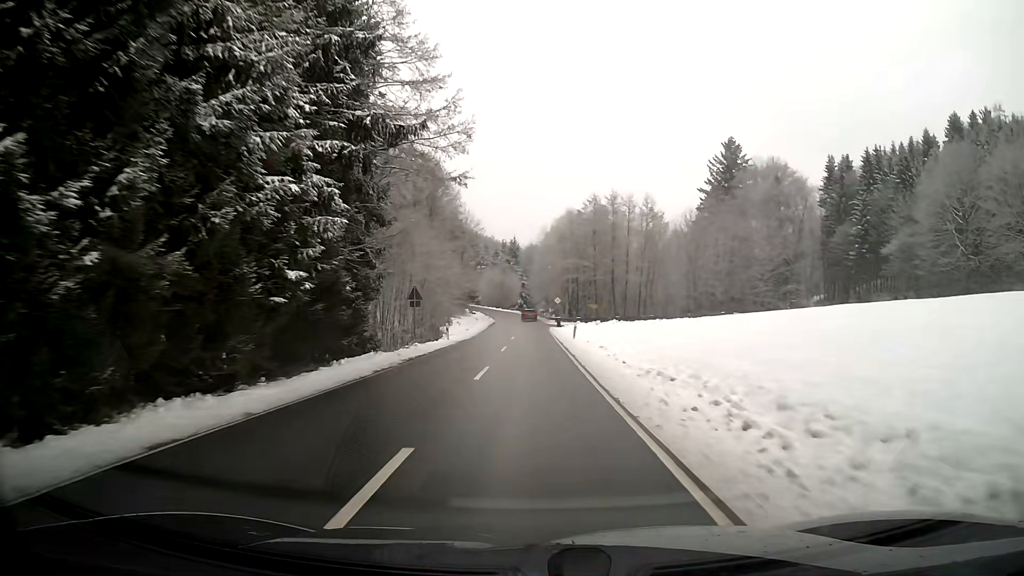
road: secondary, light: Day
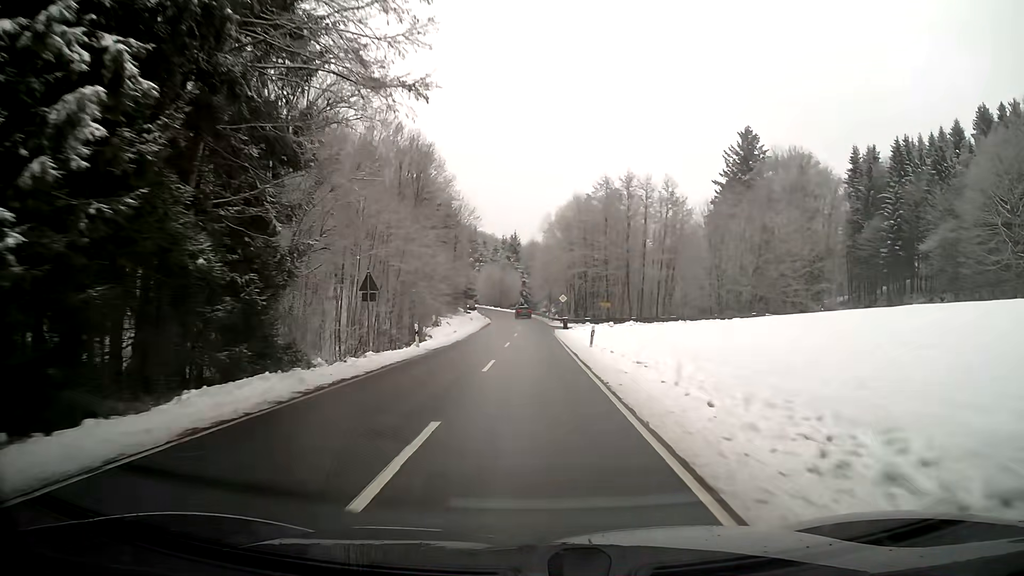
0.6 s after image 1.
(0.0, +10.3) m; 0°
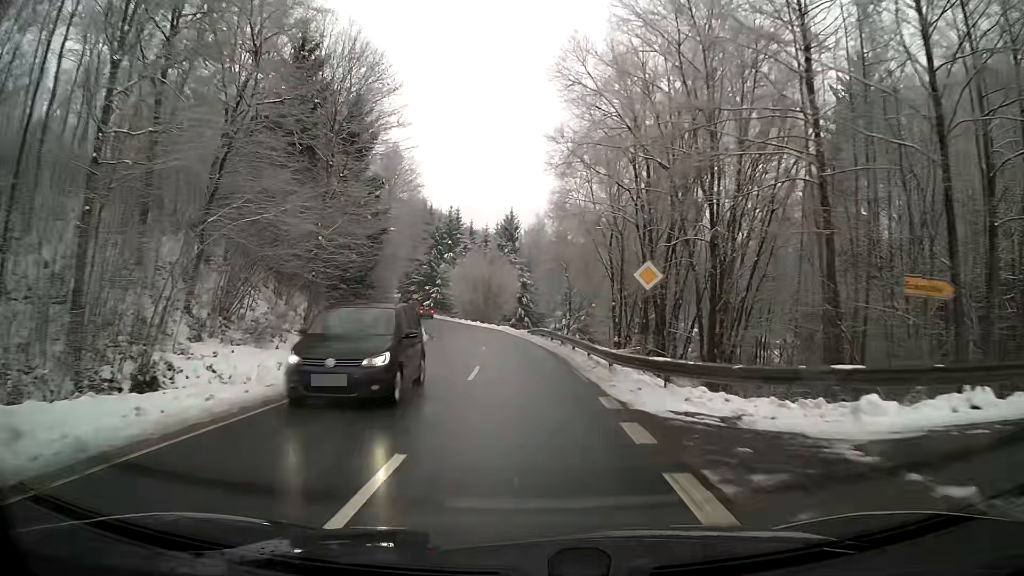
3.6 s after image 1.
(+0.1, +50.4) m; -1°
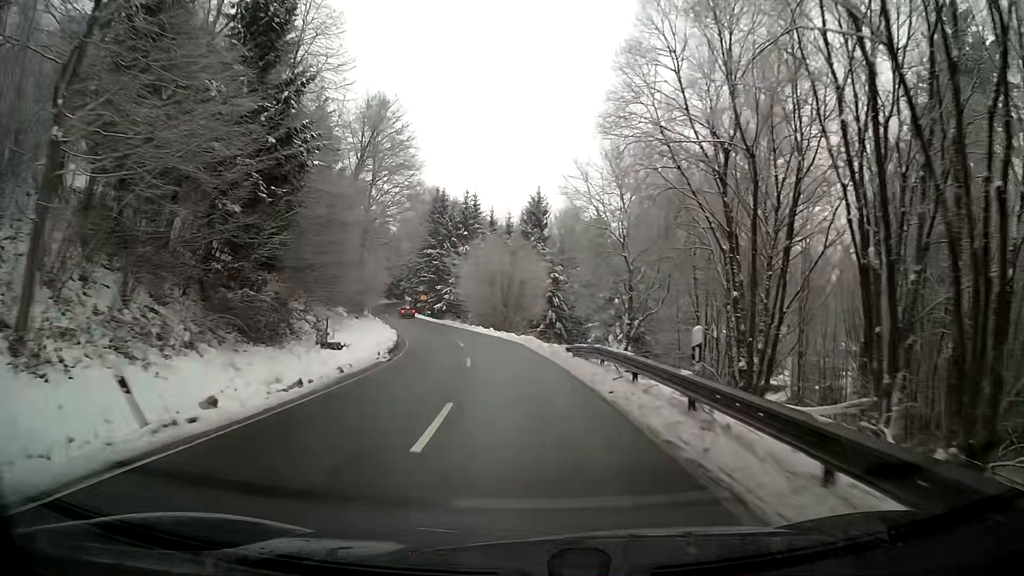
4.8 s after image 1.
(-0.5, +19.8) m; -3°
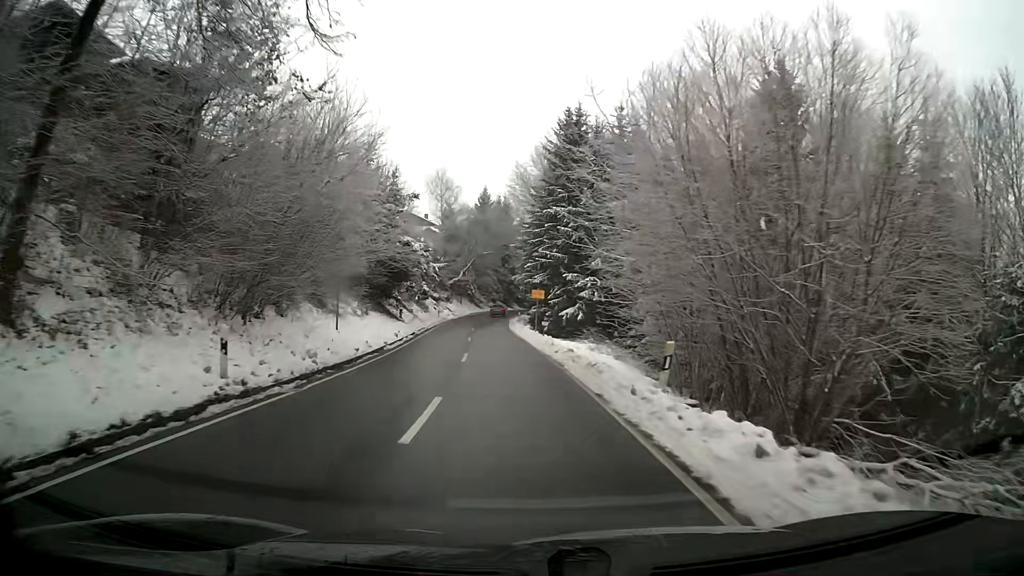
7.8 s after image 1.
(-5.0, +47.5) m; -12°
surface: asphalt
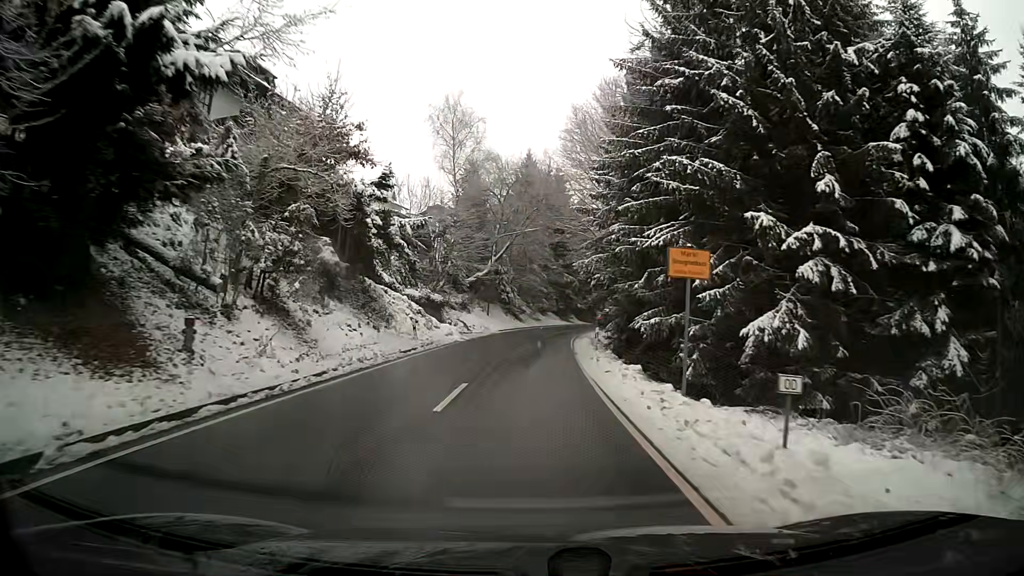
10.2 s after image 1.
(-1.6, +33.6) m; -4°
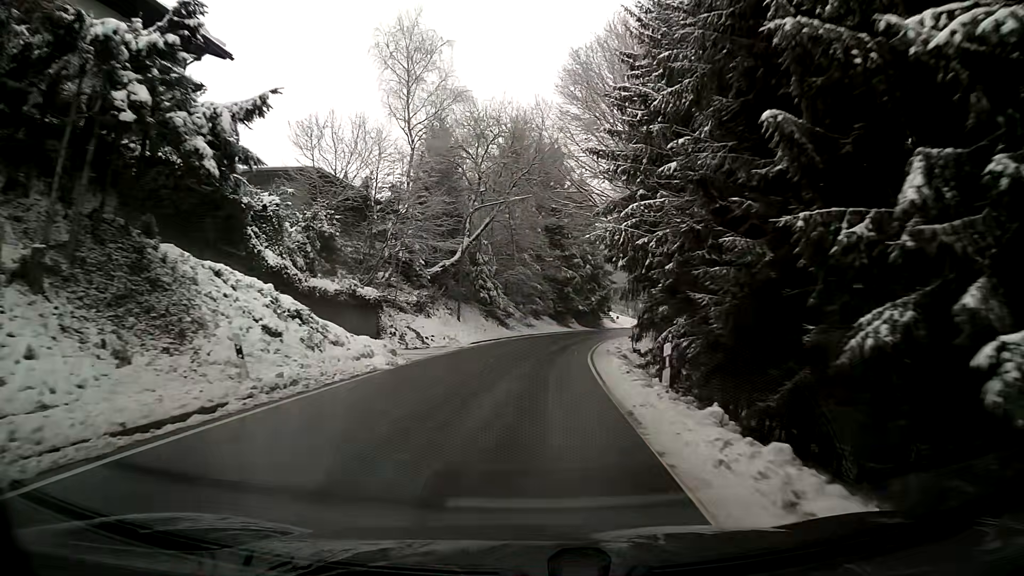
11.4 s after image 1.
(+0.1, +15.7) m; +1°
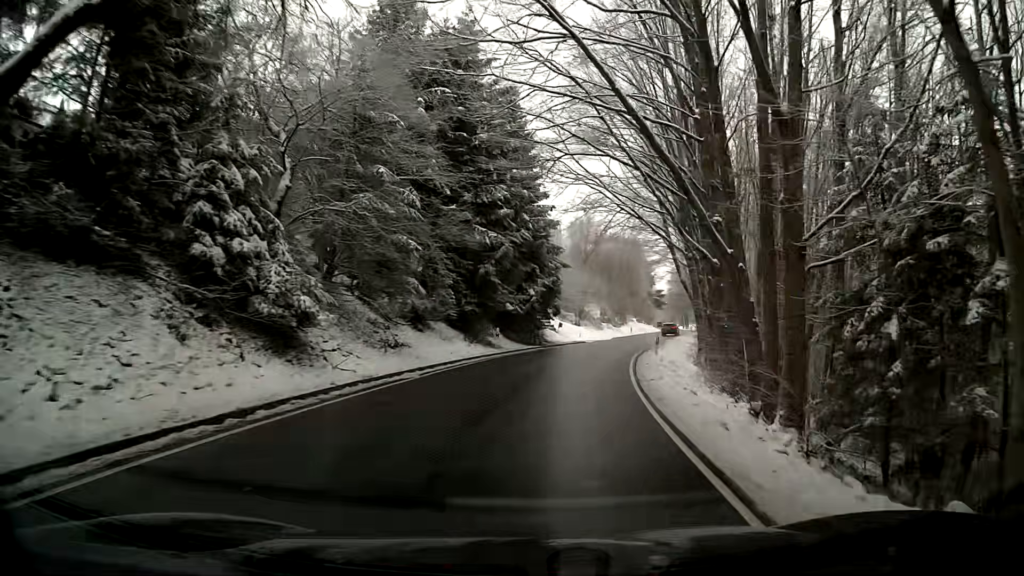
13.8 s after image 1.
(+1.5, +31.6) m; +7°
